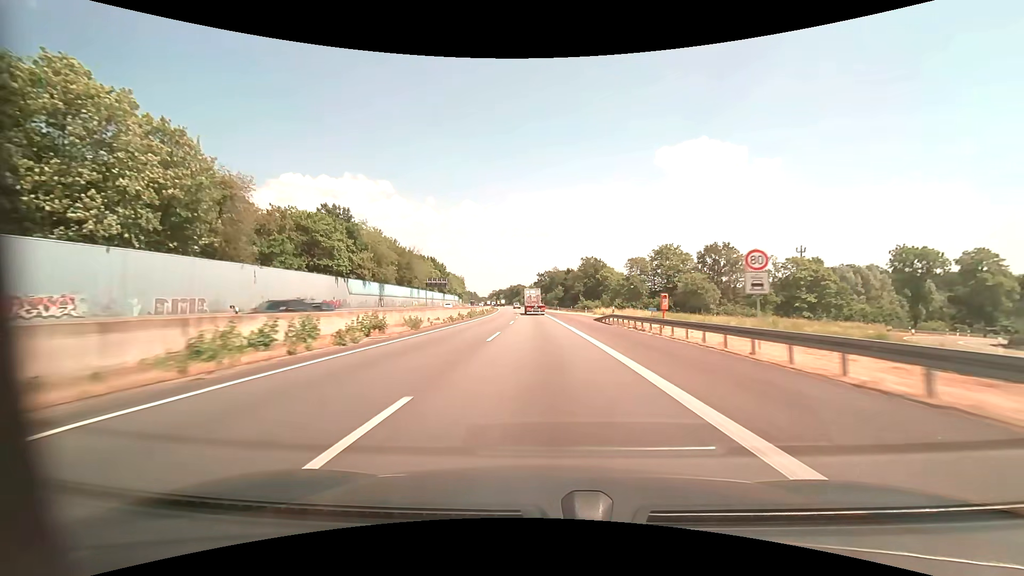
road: motorway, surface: asphalt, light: Day
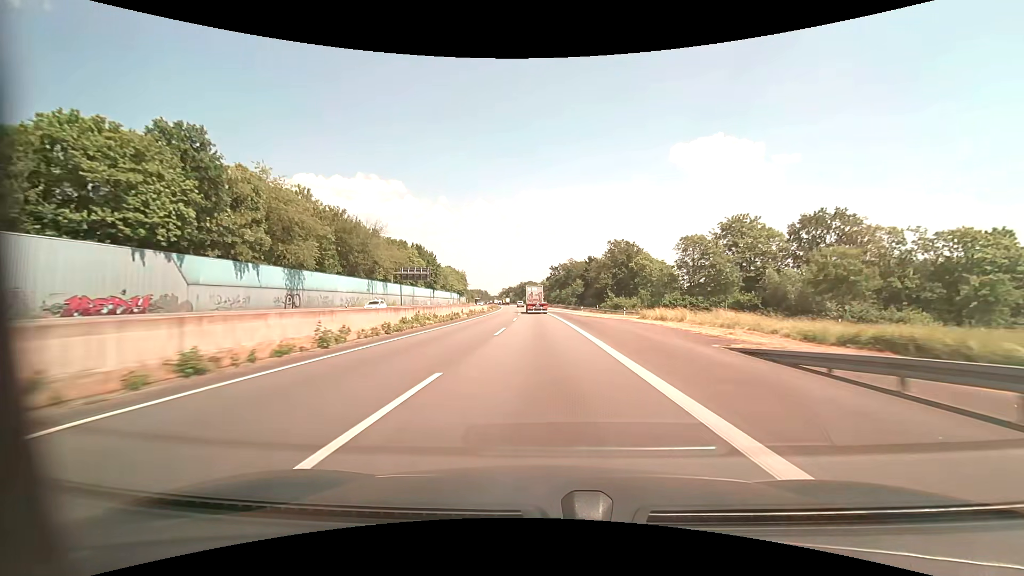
(-0.5, +33.4) m; -1°
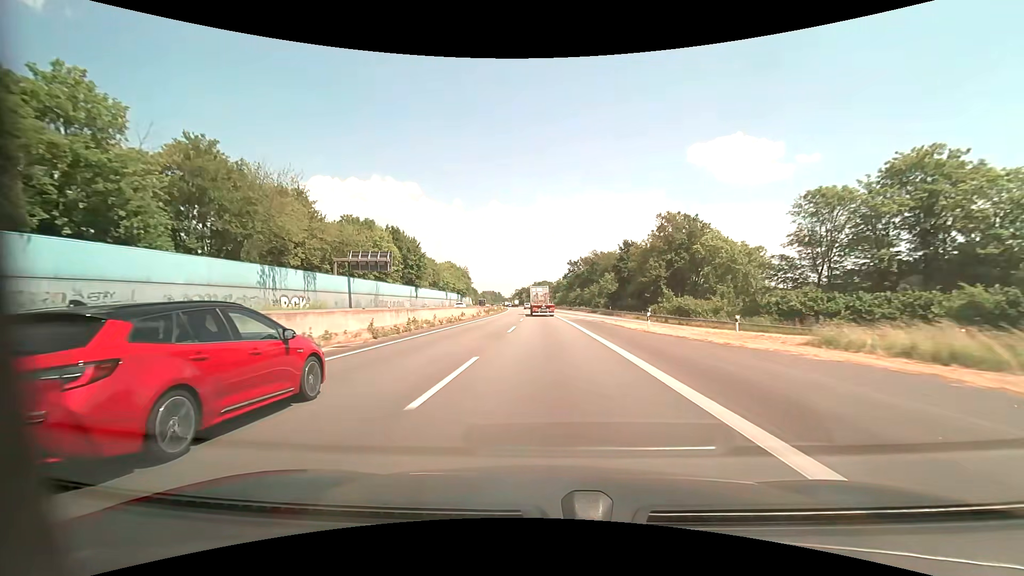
(-0.5, +32.7) m; -2°
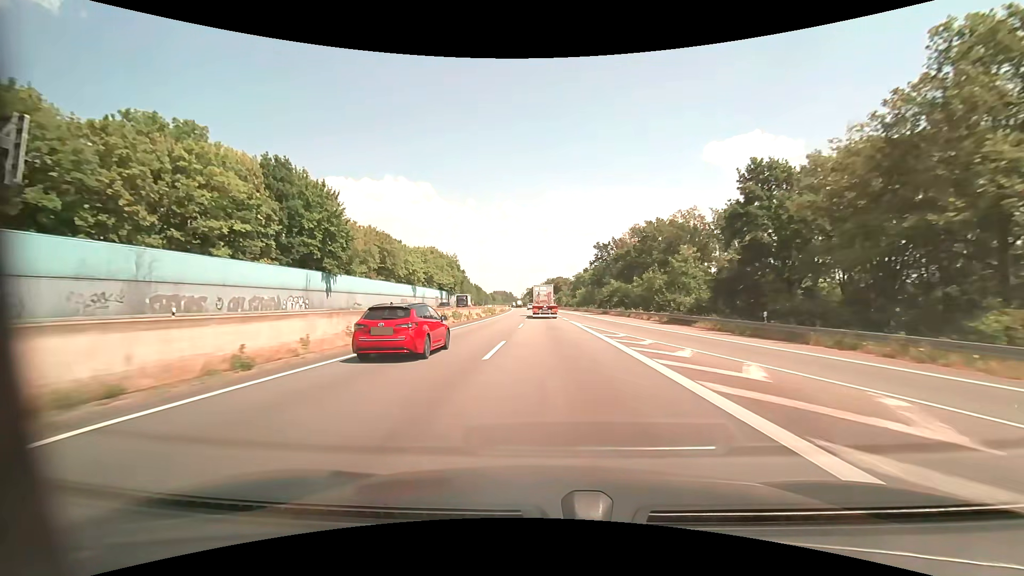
(-0.7, +47.8) m; -2°
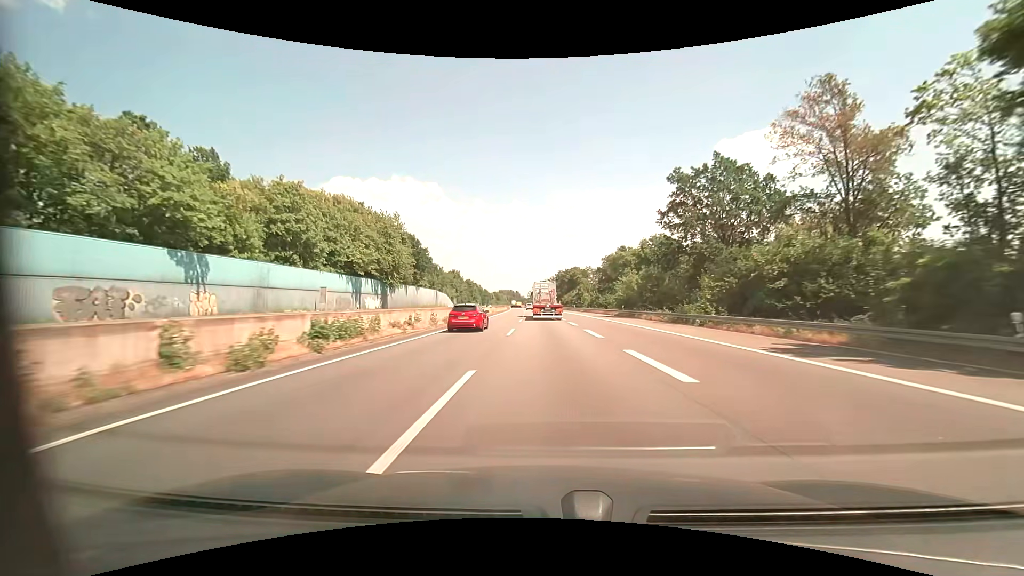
(-0.7, +62.0) m; -1°
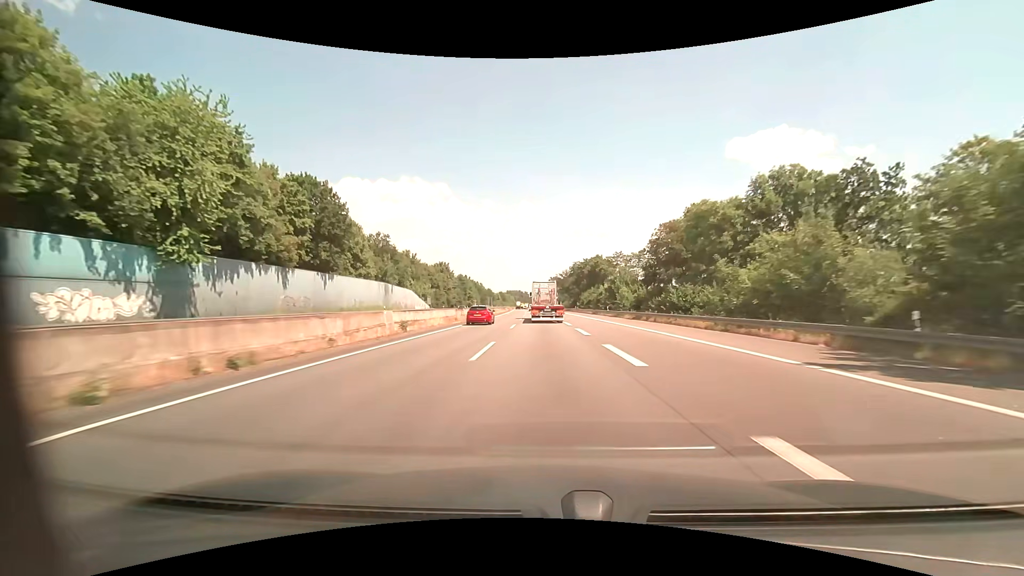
(-0.4, +45.4) m; -1°
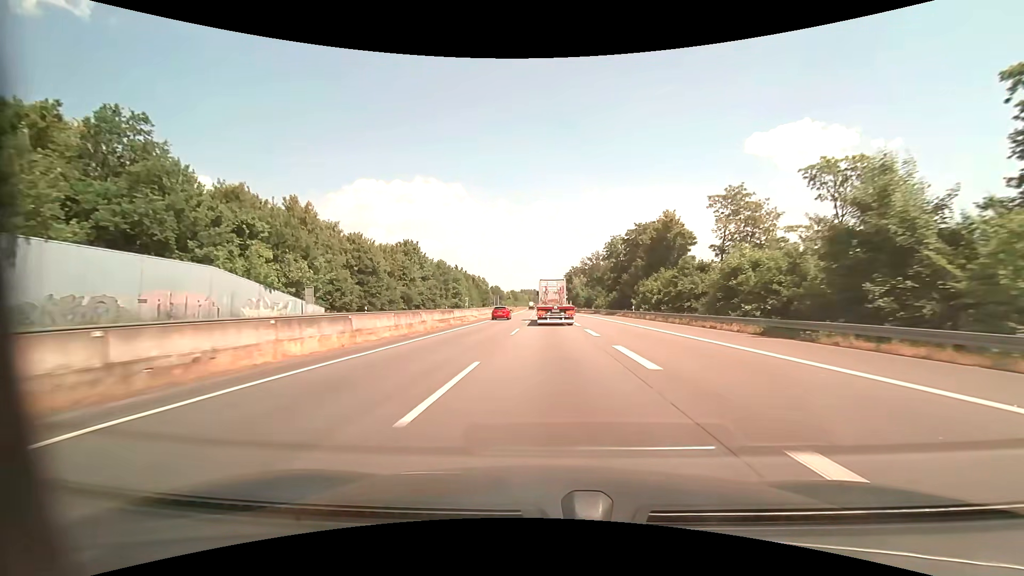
(-1.0, +60.1) m; -2°
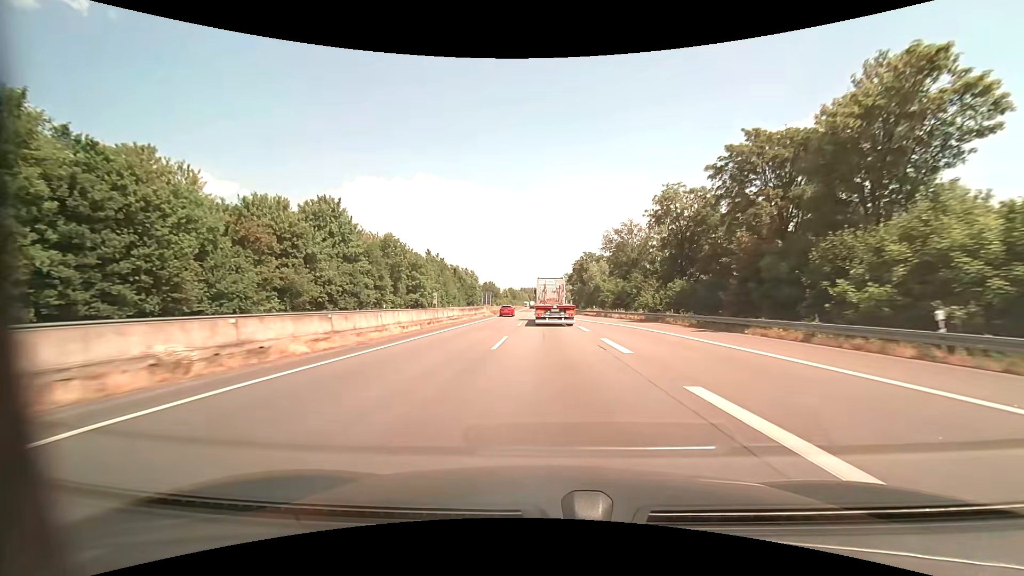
(0.0, +44.1) m; 0°
(0, +10) (0, +20) (0, +30) (0, +40) (0, +50) (0, +60) (0, +70) (0, +80) (-1, +90) (-1, +100) m
